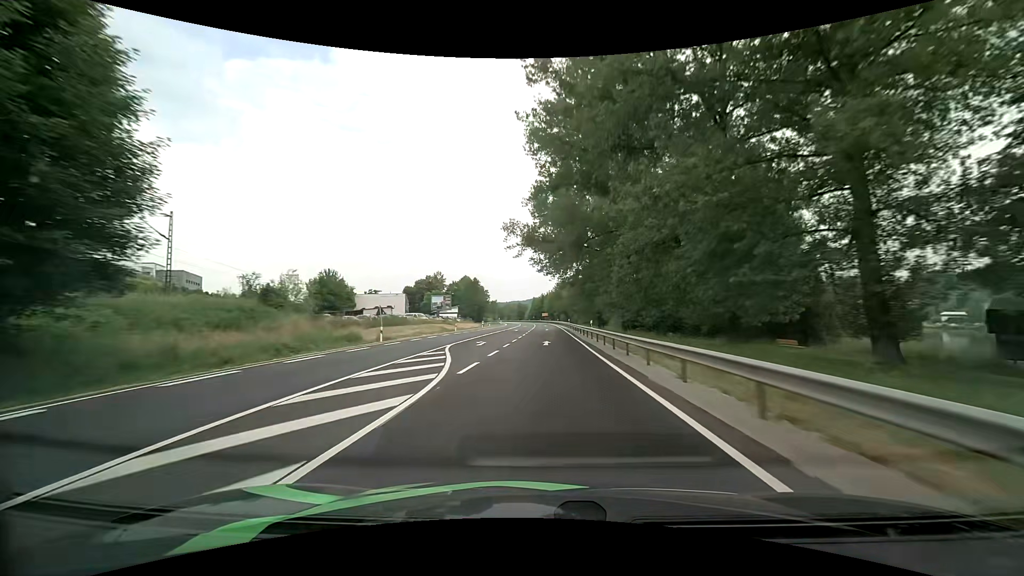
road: primary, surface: asphalt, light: Day
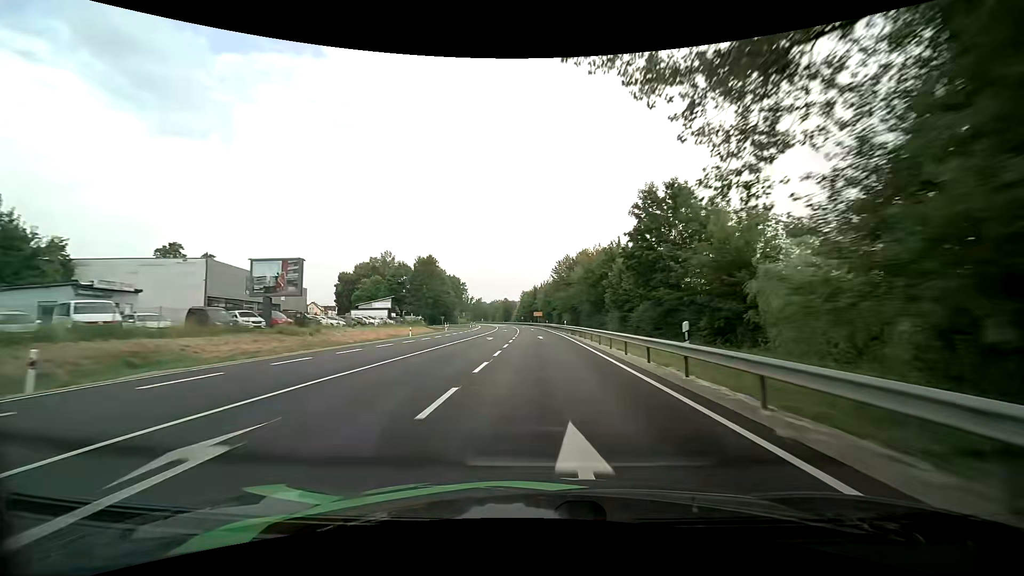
(+0.6, +59.4) m; +1°
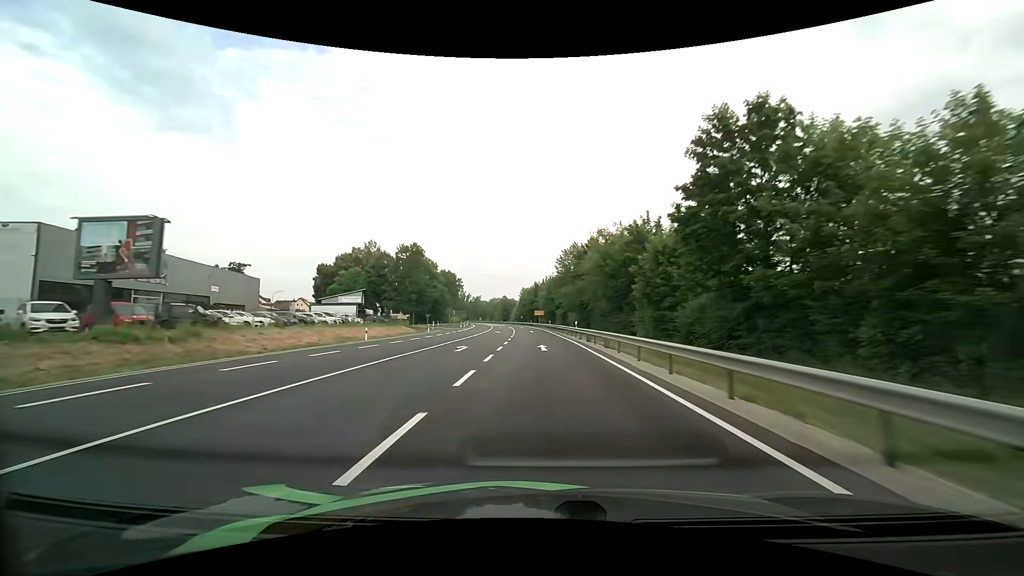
(0.0, +14.9) m; 0°
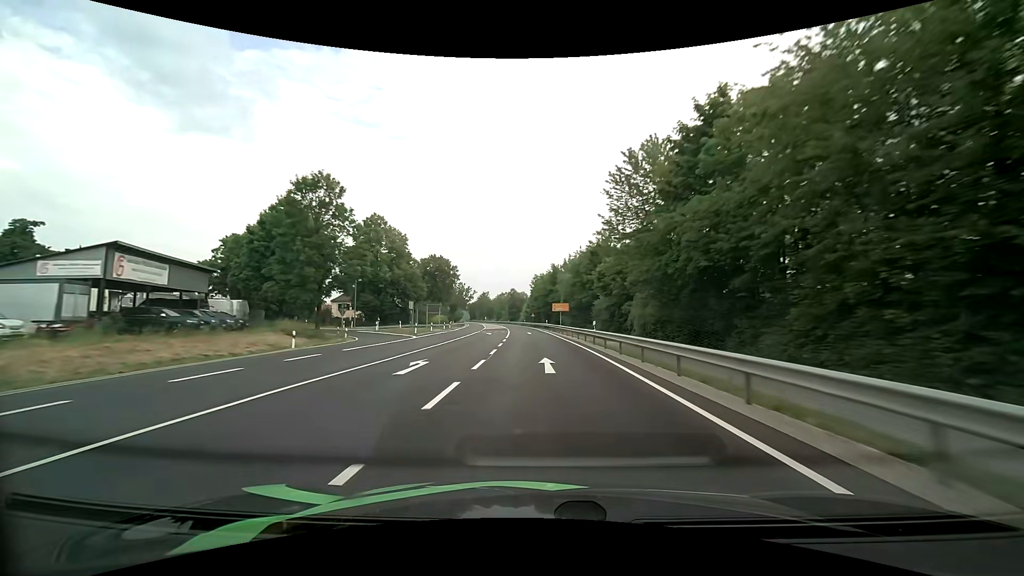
(-0.6, +44.6) m; -2°
(0, +10) (0, +20) (0, +30) (-1, +40) (-1, +50) (-2, +60) (-2, +70) (-3, +80) (-4, +90) (-5, +100) m
